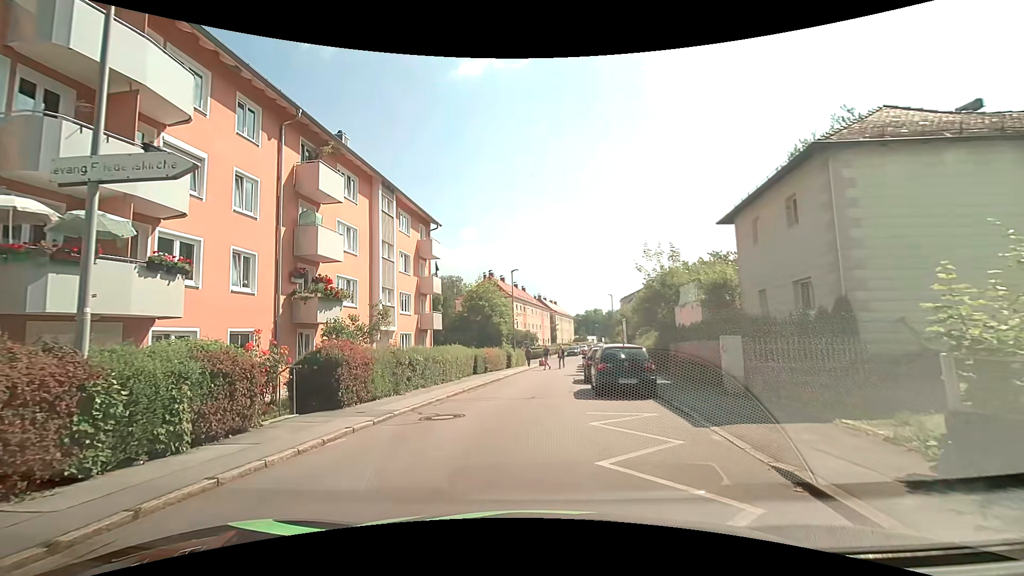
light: Day
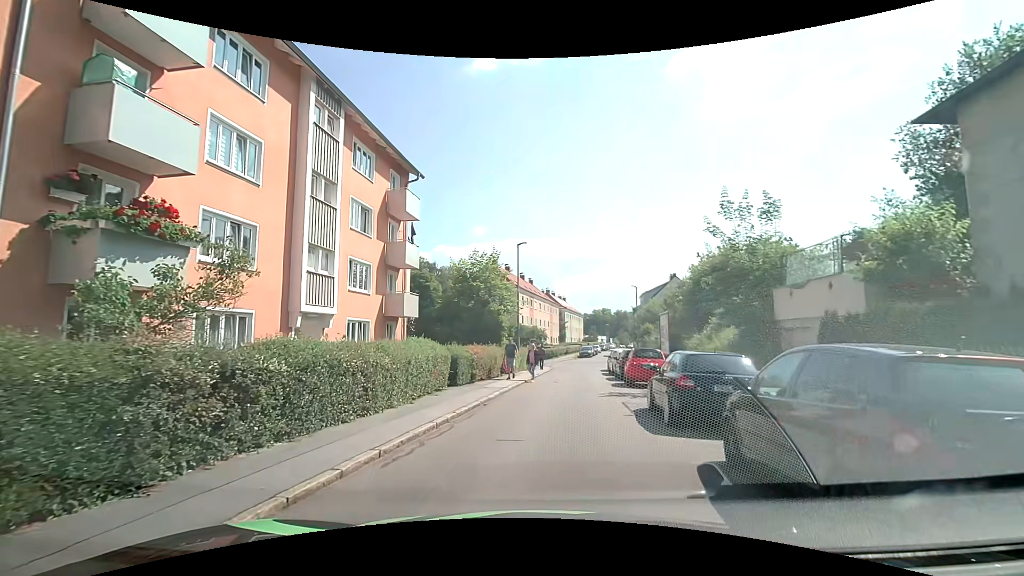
(-0.5, +10.6) m; -2°
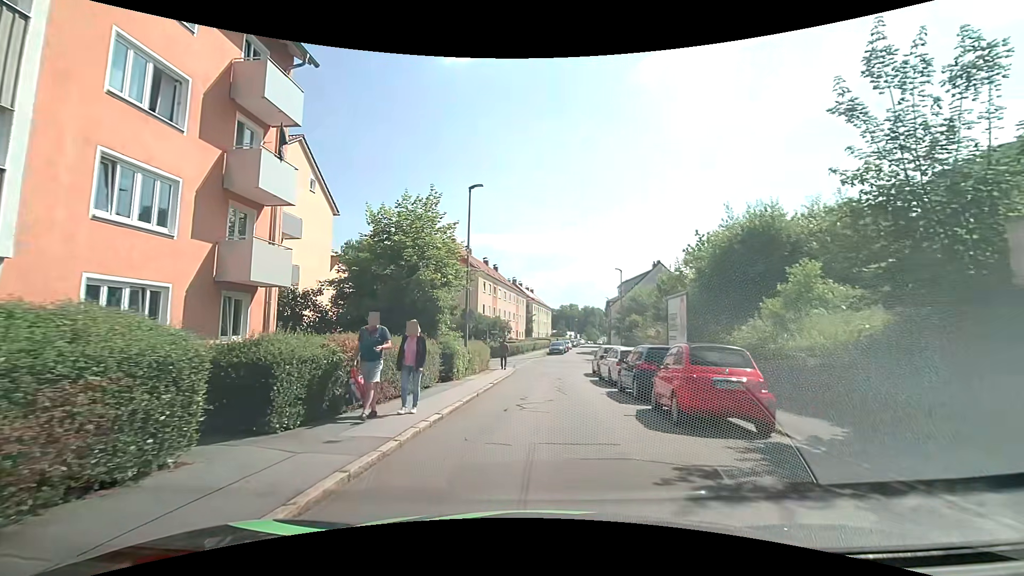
(+0.4, +10.7) m; +4°
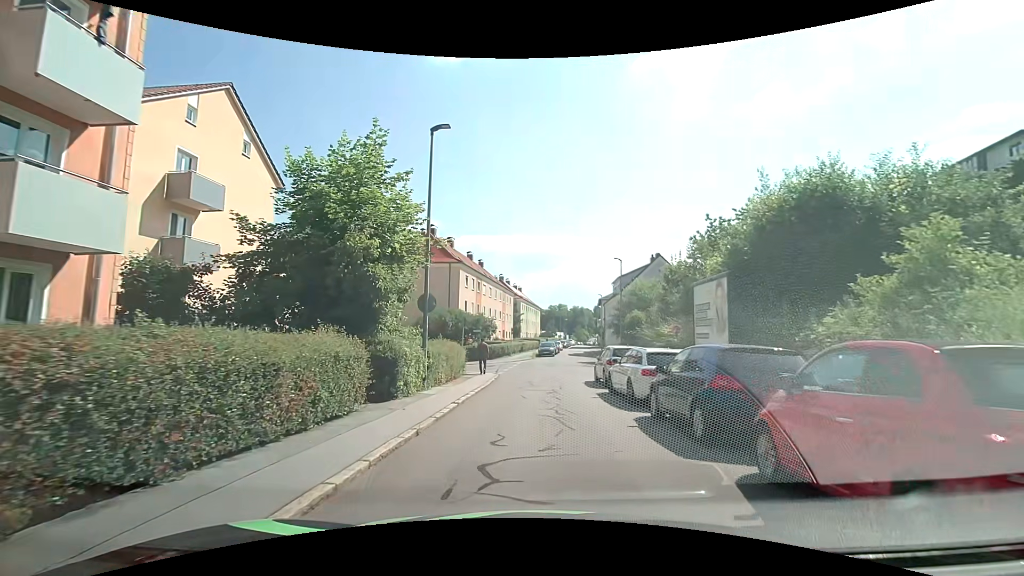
(+0.1, +6.0) m; +1°
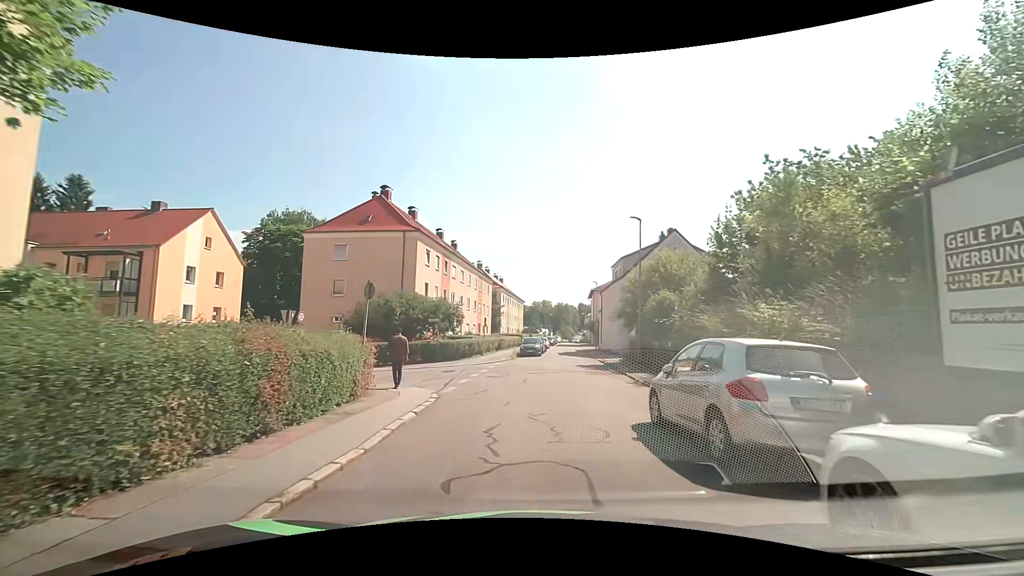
(+0.2, +12.4) m; +3°
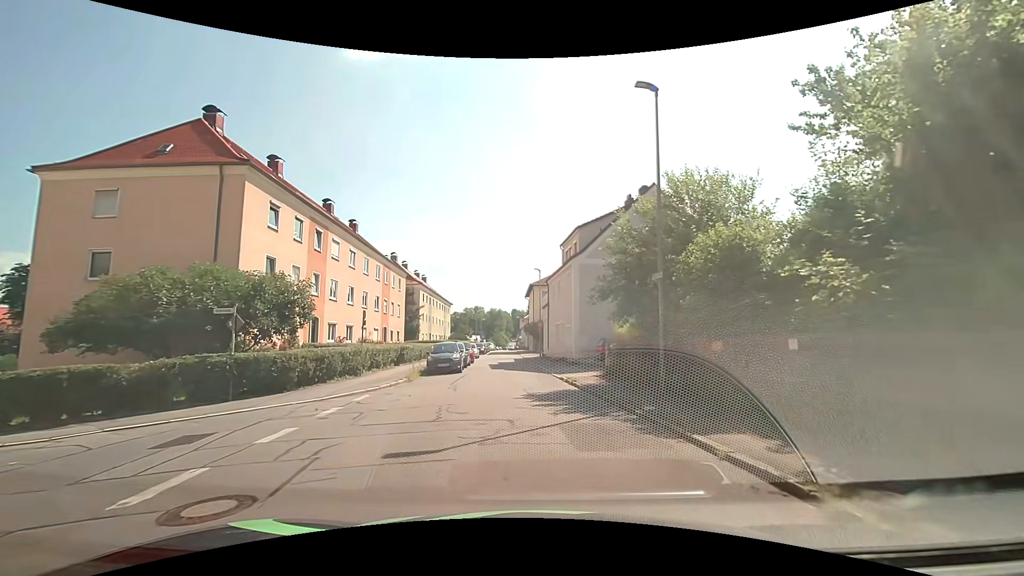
(+0.5, +15.2) m; +7°
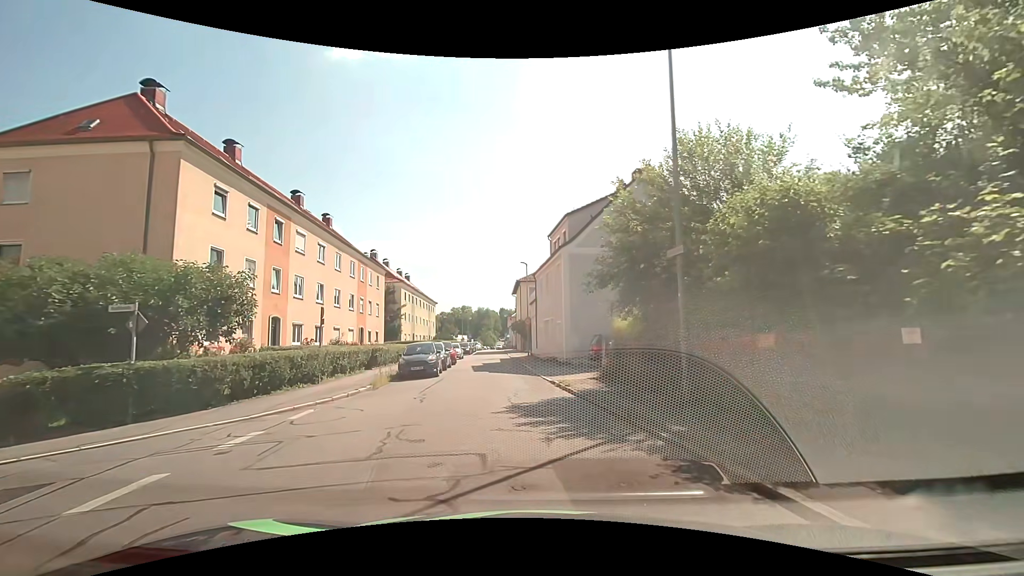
(+0.1, +2.9) m; +1°
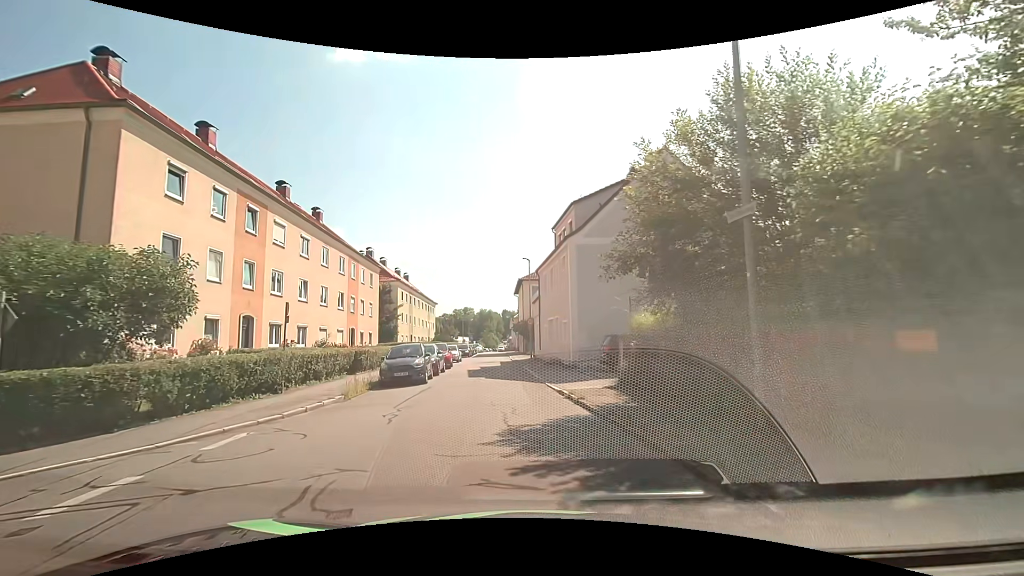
(0.0, +3.0) m; 0°
(0, +10) (-1, +20) (-2, +30) (-3, +40) (-3, +50) (-4, +60) (-5, +70) (-5, +80) (-6, +90) (-6, +100) m
